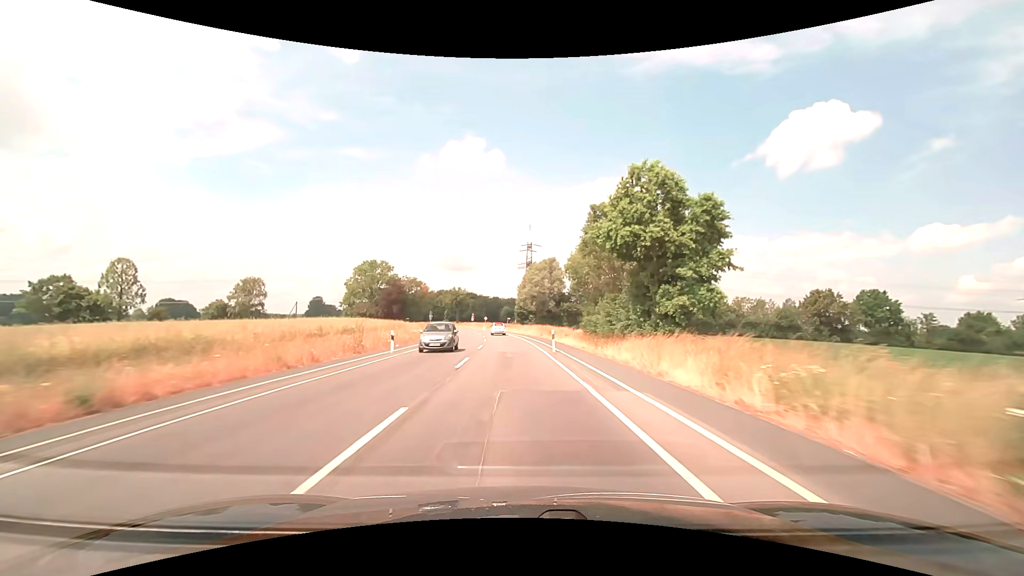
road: secondary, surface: asphalt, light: Day
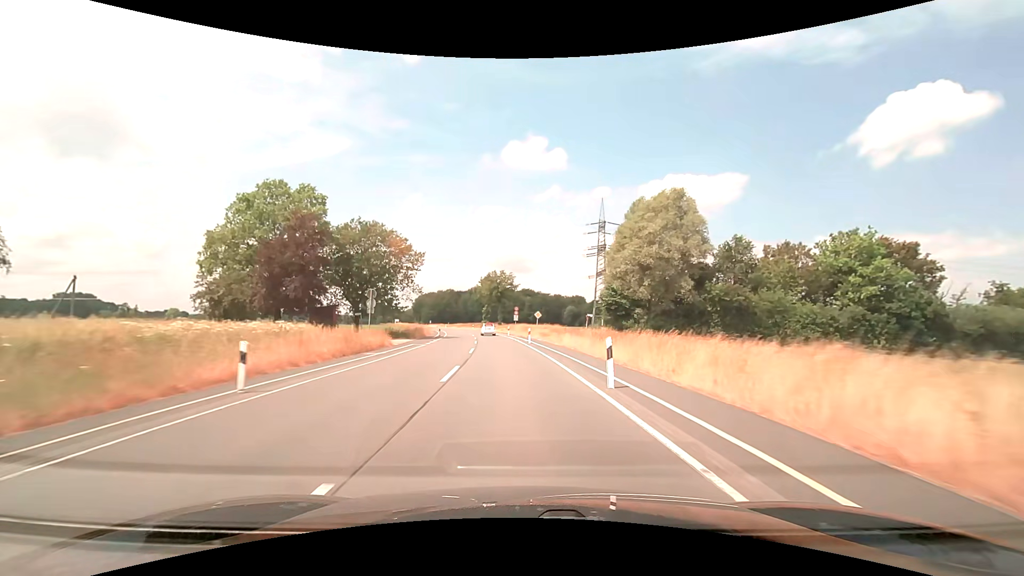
(-3.6, +64.1) m; -7°
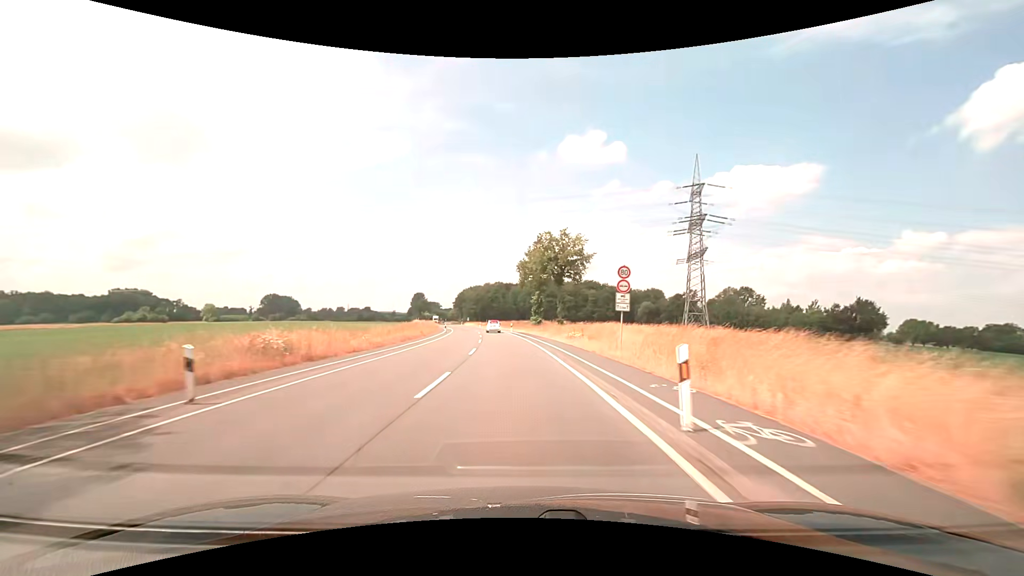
(-3.0, +51.2) m; -6°
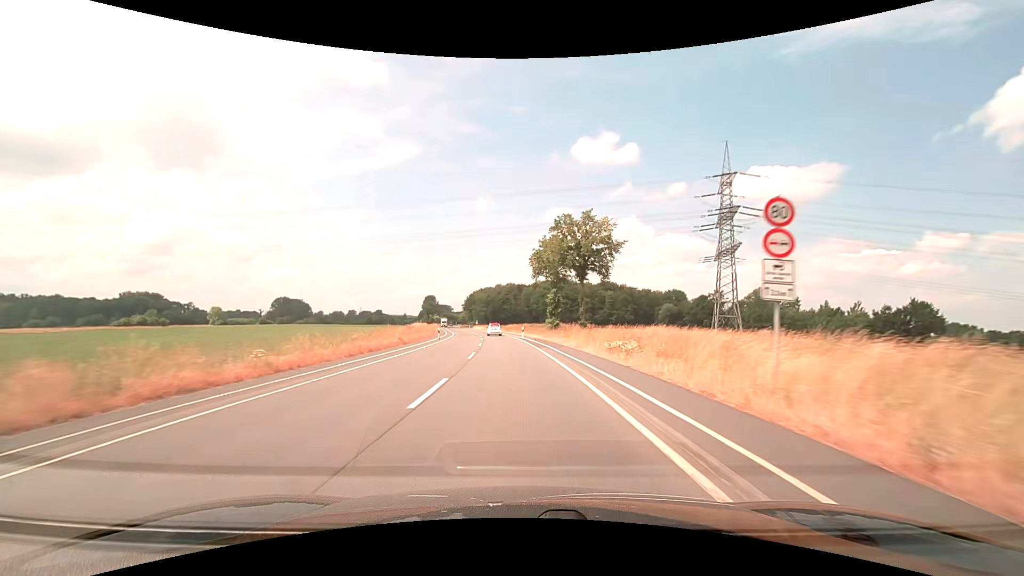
(-0.2, +12.8) m; -2°
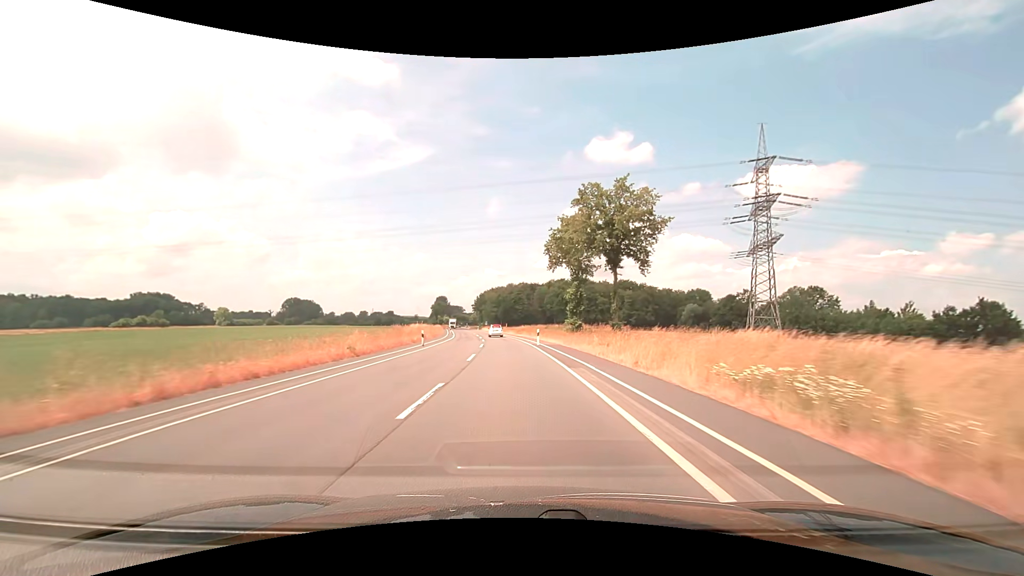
(-0.1, +12.8) m; -1°
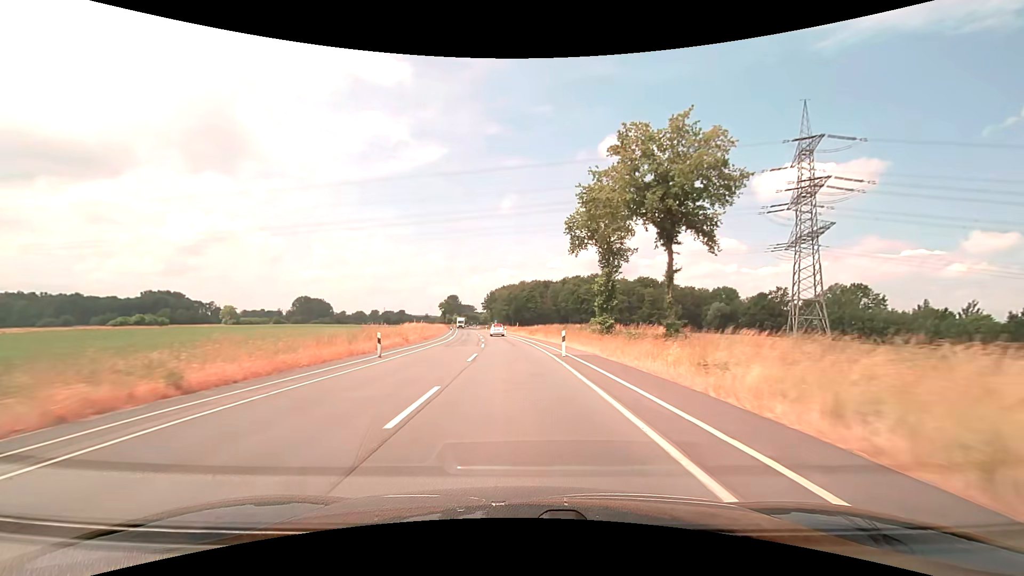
(-0.1, +12.8) m; -1°
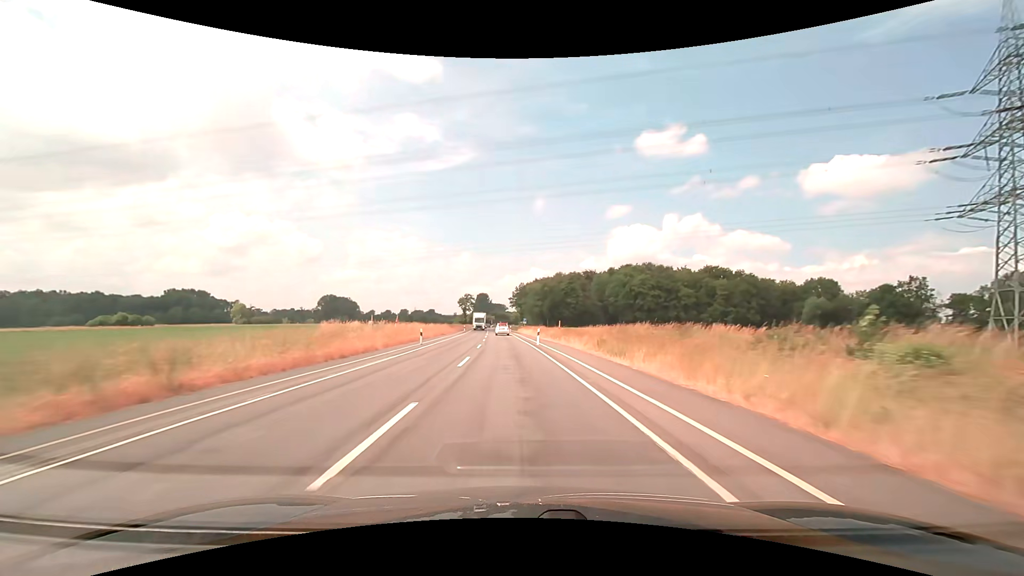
(-1.3, +38.5) m; -4°
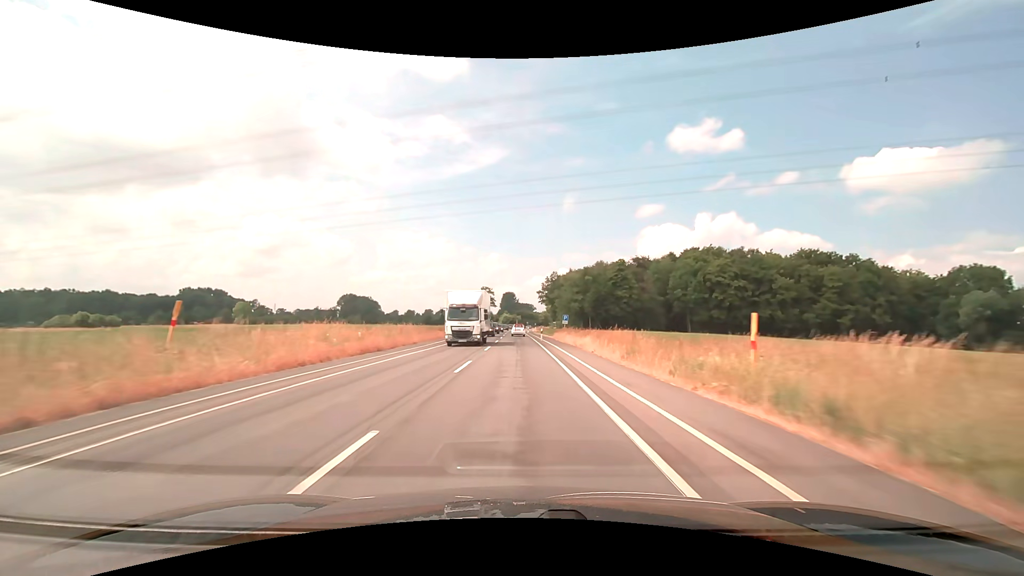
(-1.2, +38.5) m; -3°
(0, +10) (0, +20) (0, +30) (-1, +40) (-1, +50) (-1, +60) (-1, +70) (-1, +80) (-1, +90) (-1, +100) m
